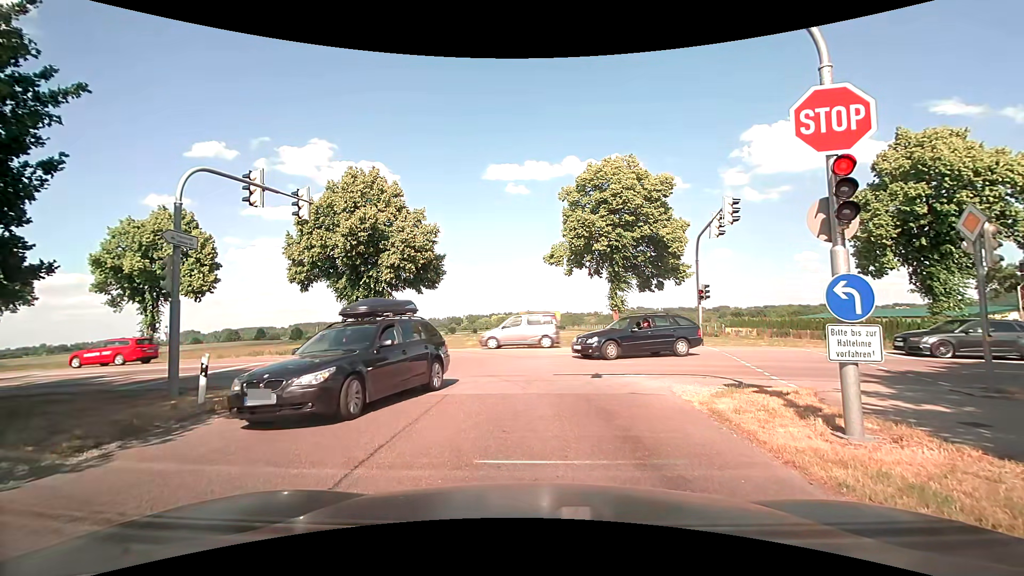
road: tertiary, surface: asphalt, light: Day
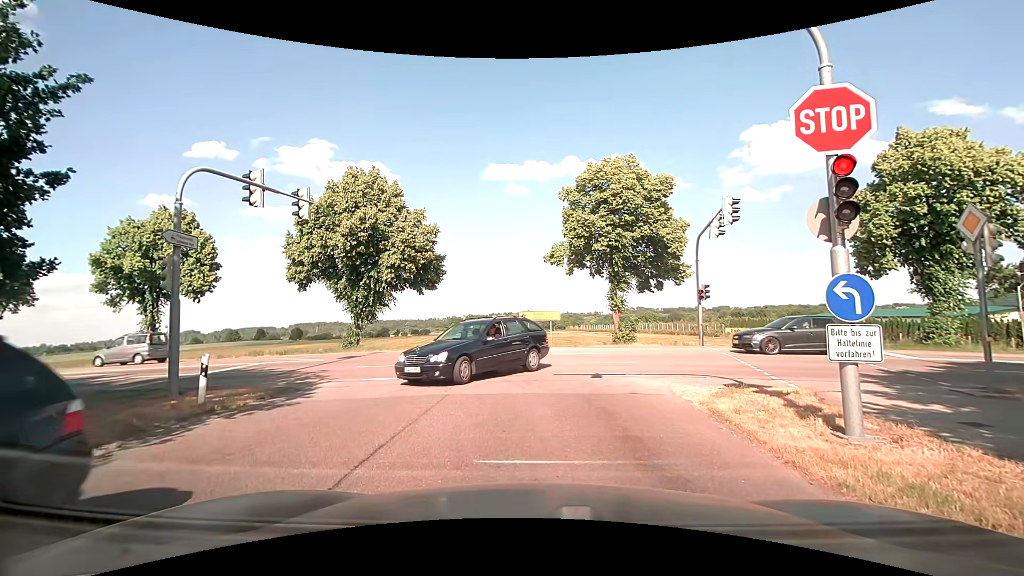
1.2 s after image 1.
(0.0, 0.0) m; 0°
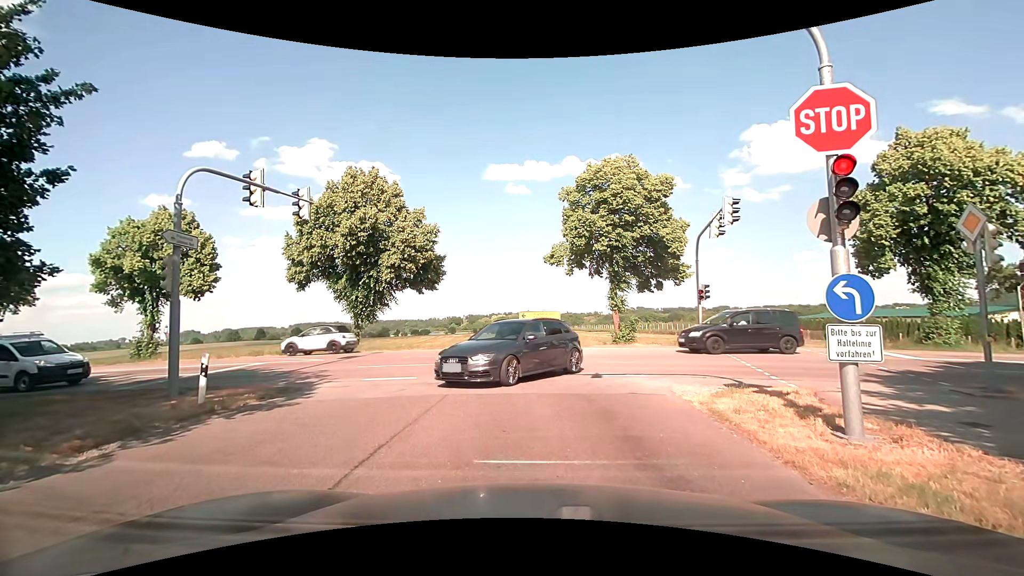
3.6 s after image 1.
(0.0, 0.0) m; 0°
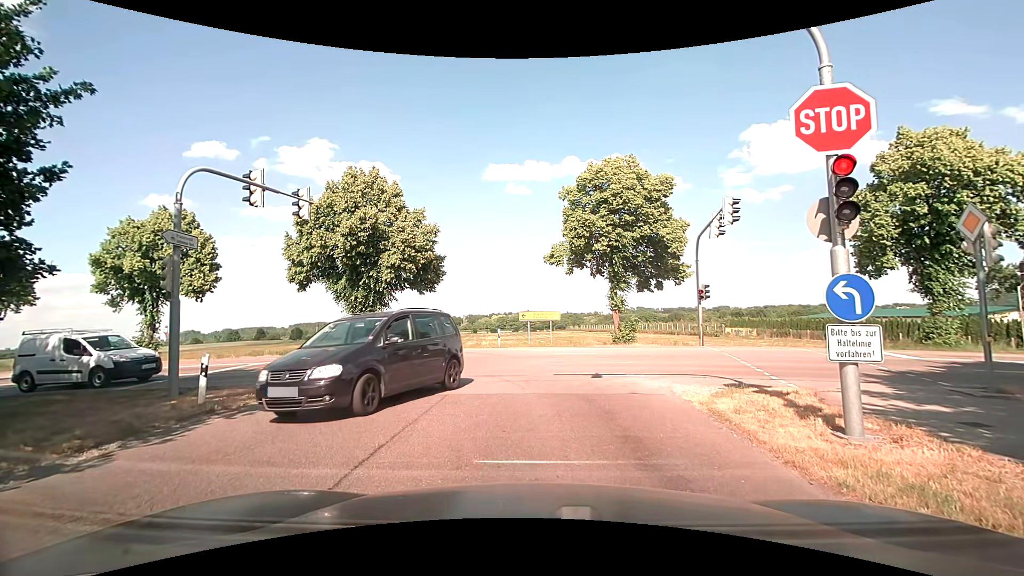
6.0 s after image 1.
(0.0, 0.0) m; 0°
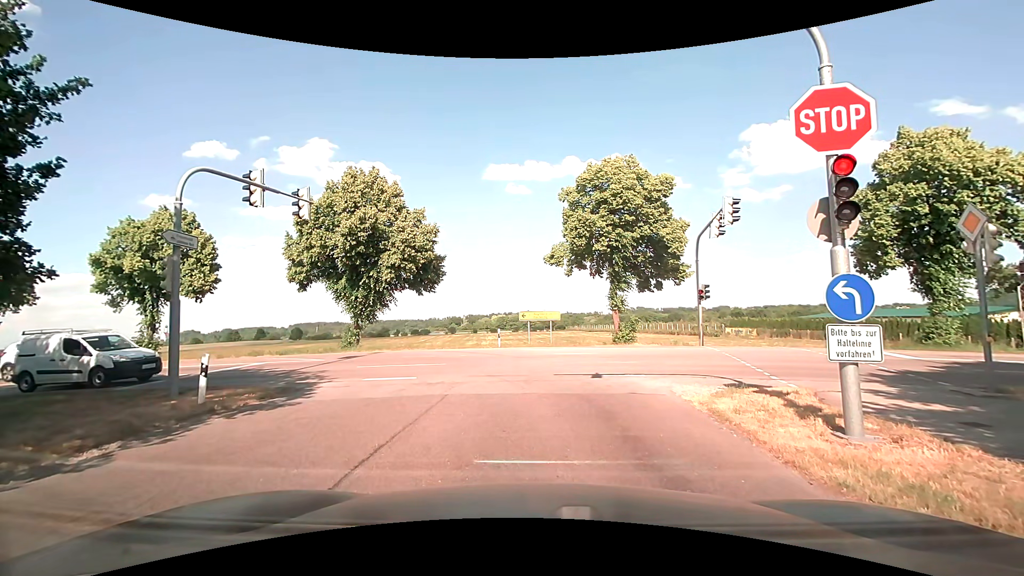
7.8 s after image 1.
(0.0, 0.0) m; 0°
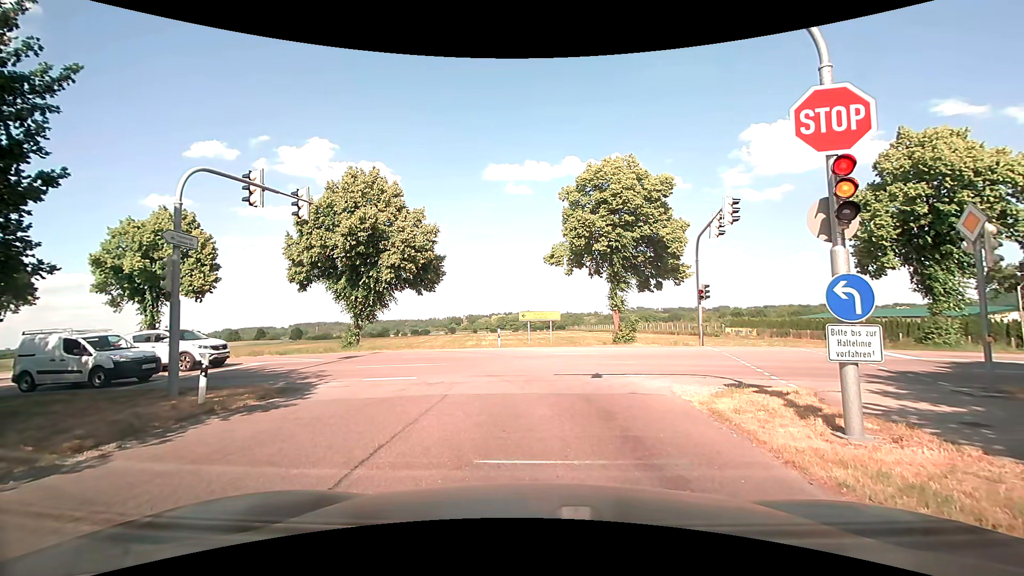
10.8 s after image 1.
(0.0, 0.0) m; 0°
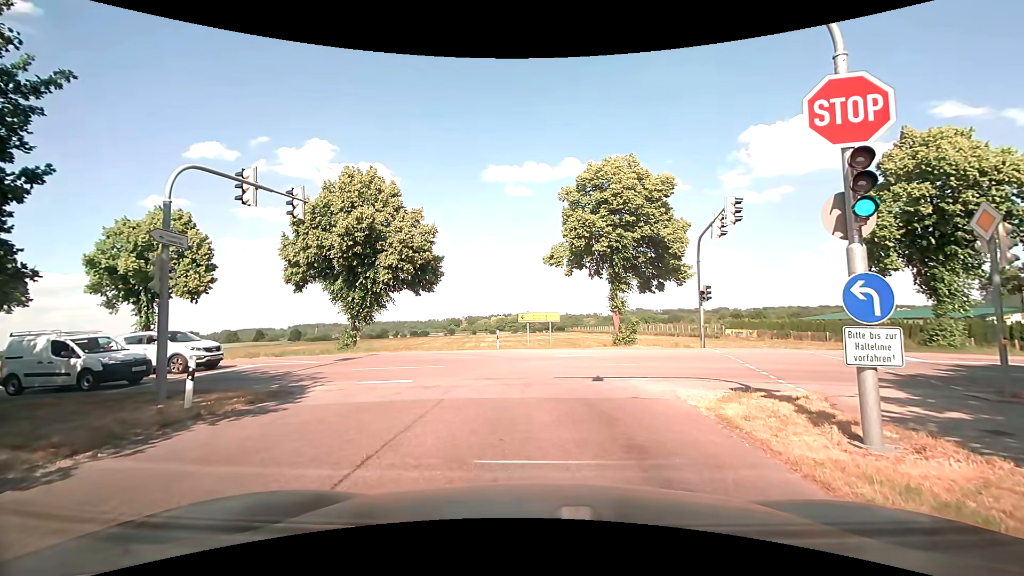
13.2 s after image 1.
(0.0, +0.4) m; 0°
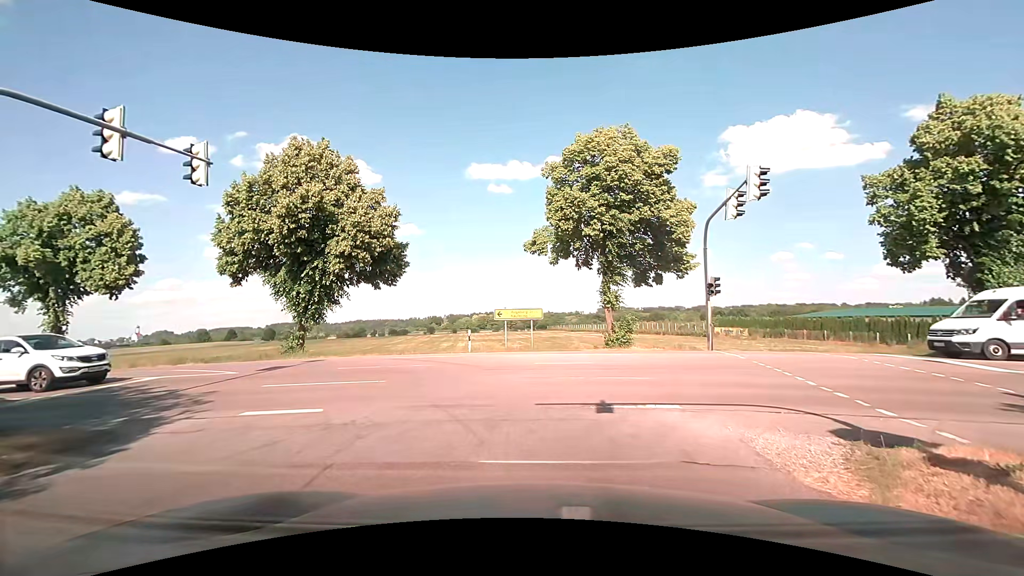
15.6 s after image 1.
(0.0, +4.3) m; +2°
